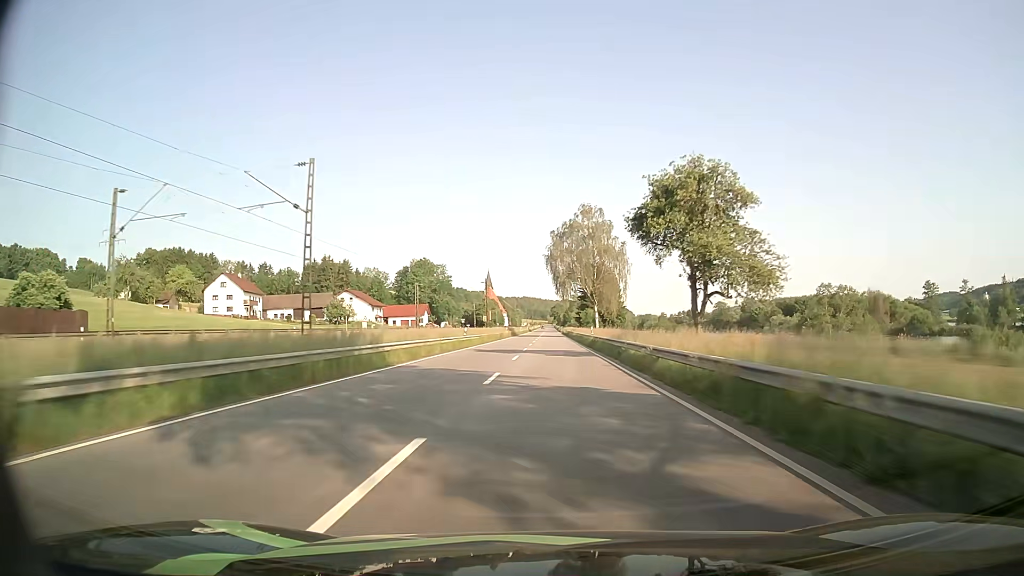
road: primary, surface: asphalt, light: Day
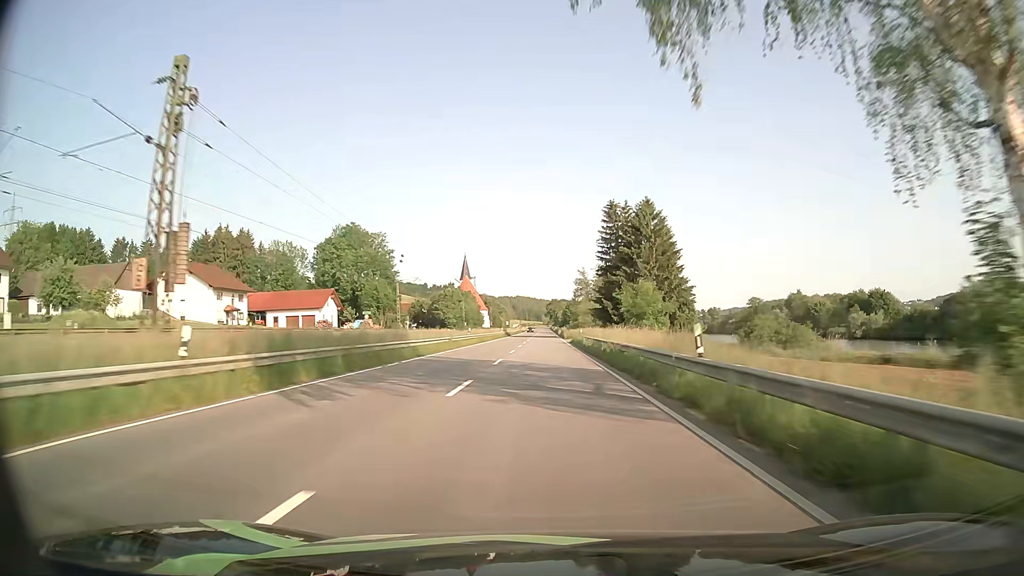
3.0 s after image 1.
(+0.4, +87.4) m; 0°
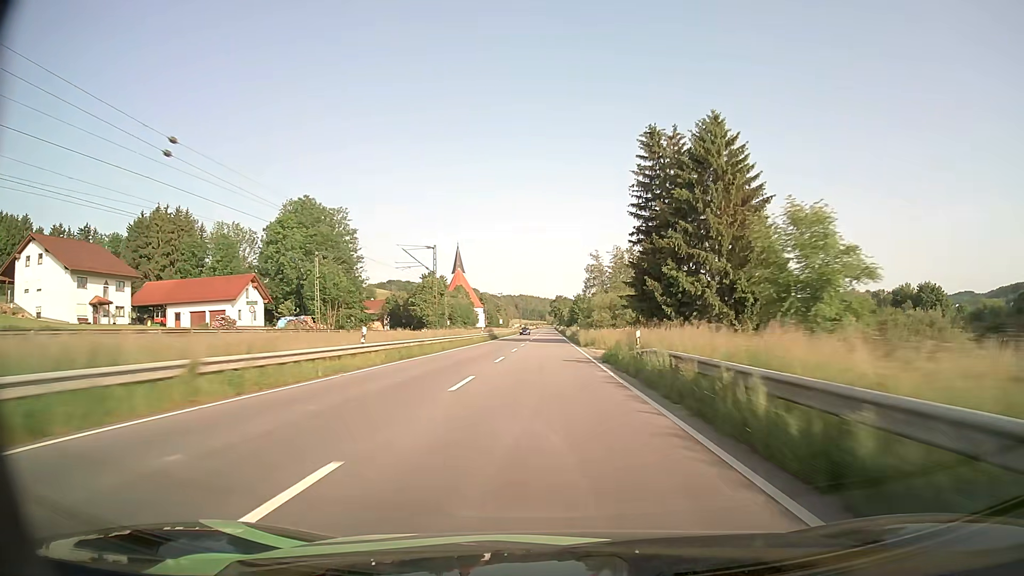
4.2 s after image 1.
(-0.1, +35.1) m; 0°
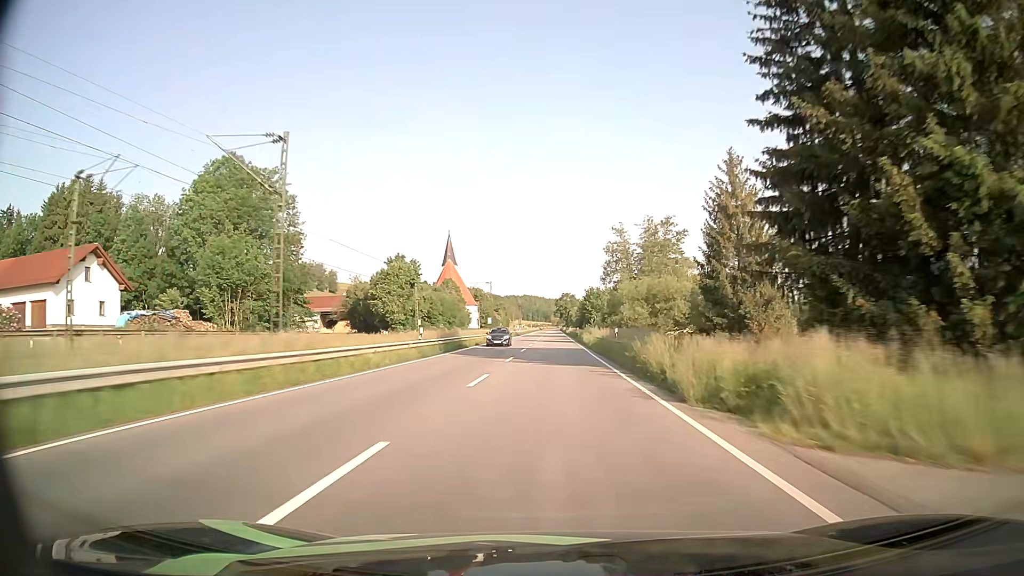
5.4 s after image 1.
(-0.2, +35.2) m; 0°
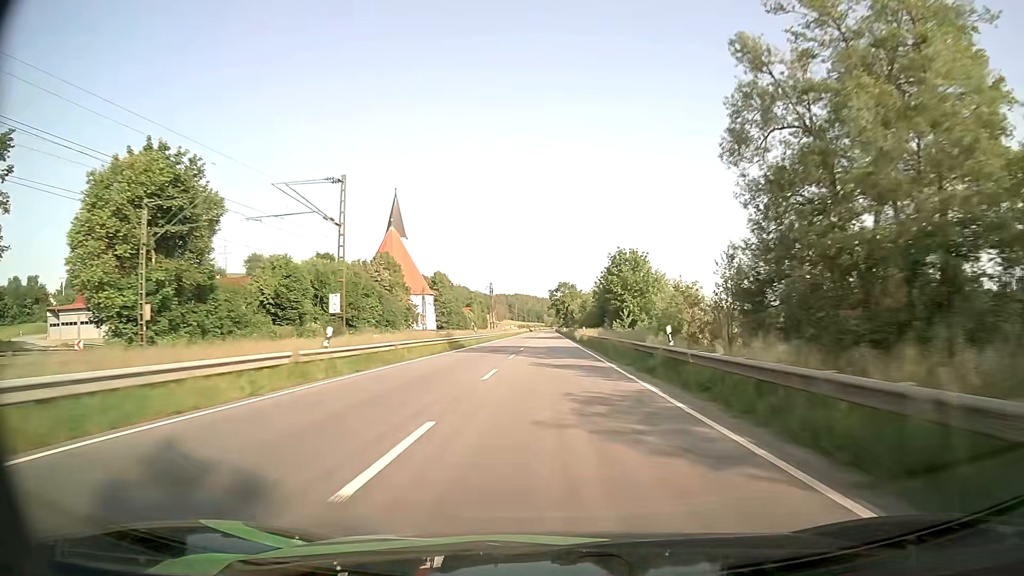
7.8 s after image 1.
(+0.3, +70.8) m; +1°
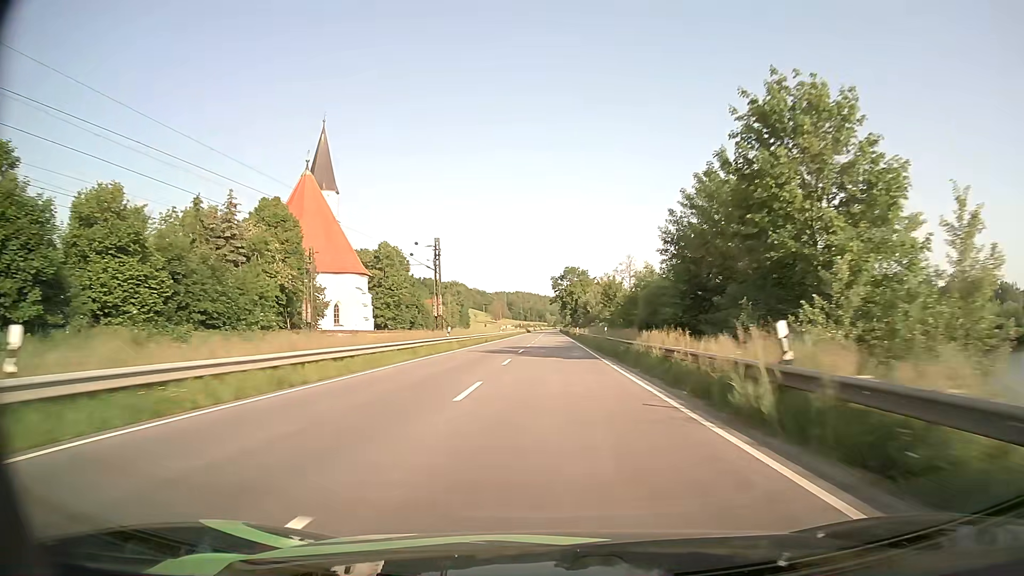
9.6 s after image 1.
(-0.1, +53.3) m; 0°
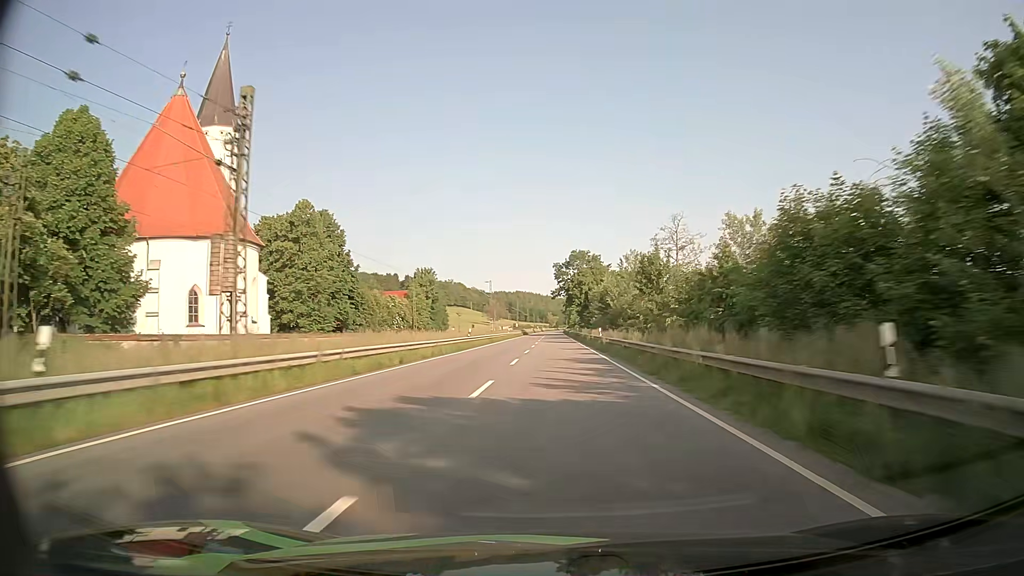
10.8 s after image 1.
(-0.1, +35.7) m; 0°
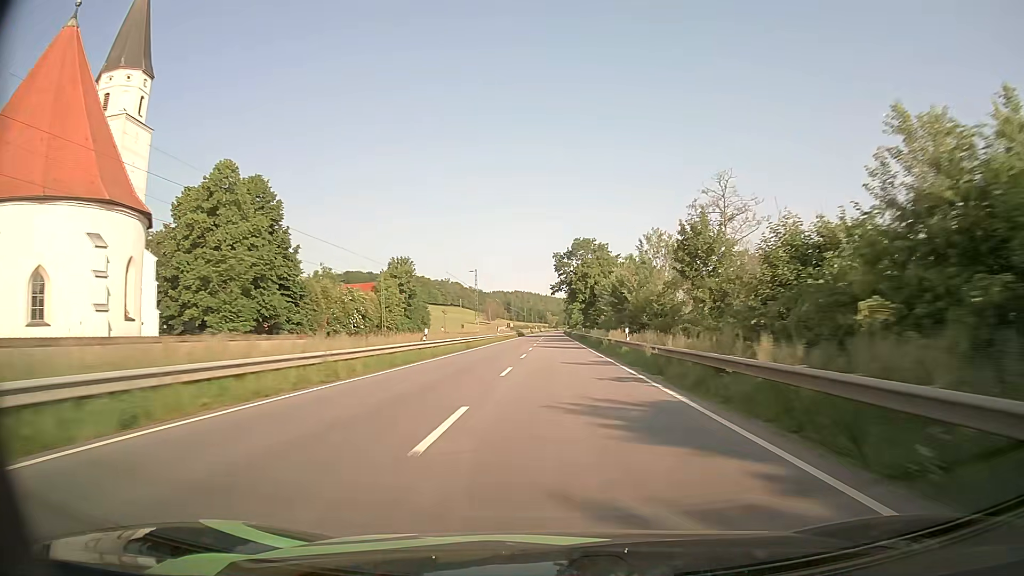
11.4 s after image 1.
(0.0, +17.9) m; 0°
(0, +10) (0, +20) (0, +30) (0, +40) (0, +50) (0, +60) (0, +70) (0, +80) (0, +90) (0, +100) m
